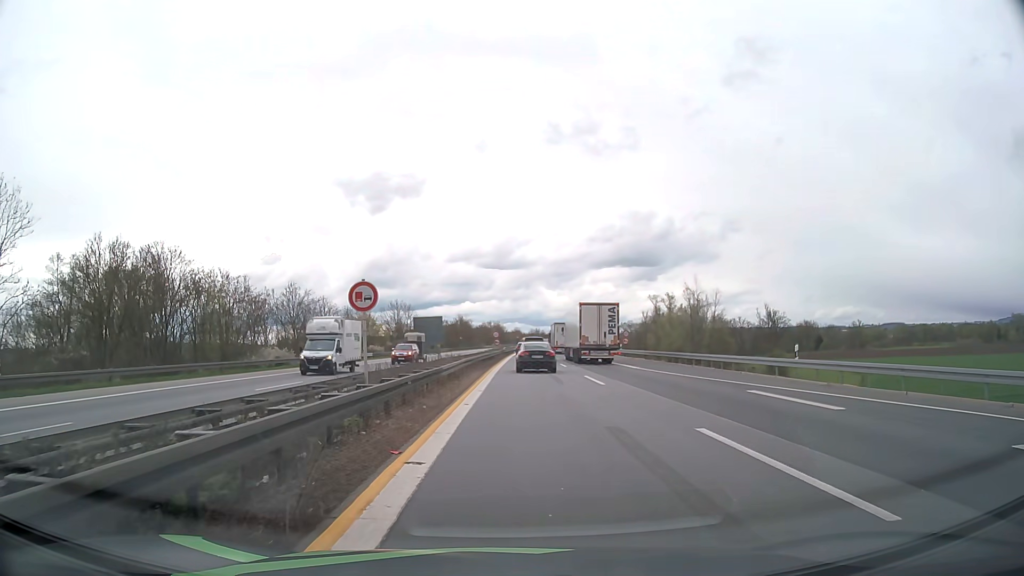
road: motorway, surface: asphalt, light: Day
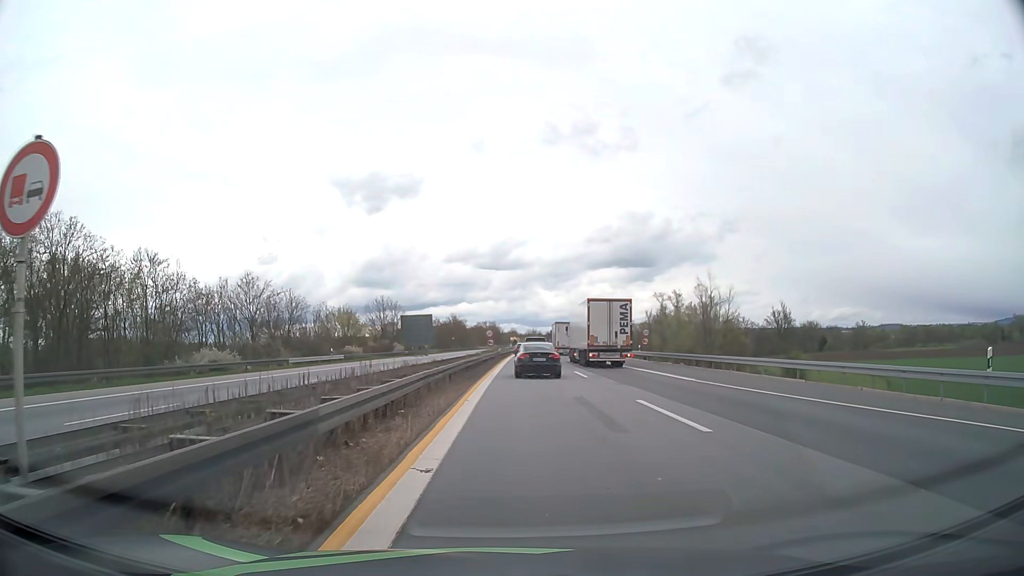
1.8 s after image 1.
(0.0, +12.3) m; 0°
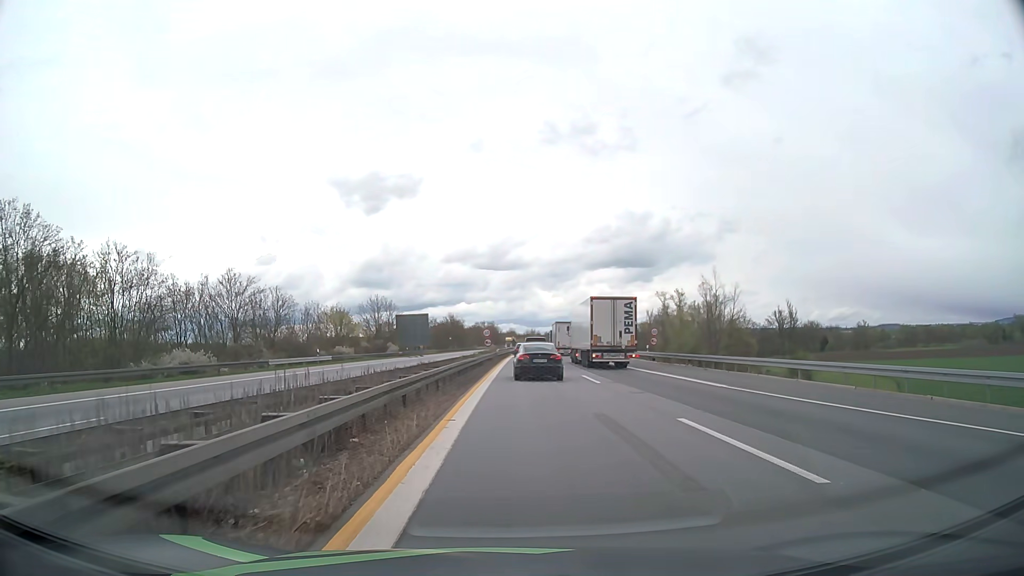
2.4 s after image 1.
(0.0, +4.2) m; 0°
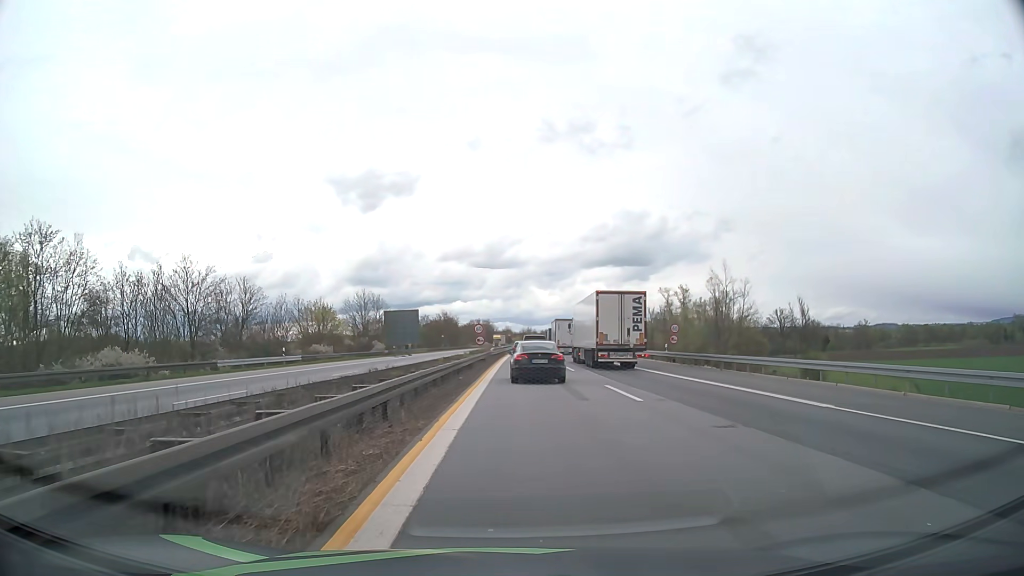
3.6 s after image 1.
(0.0, +8.2) m; 0°
(0, +10) (0, +20) (0, +30) (0, +40) (+1, +50) (+1, +60) (+1, +70) (+1, +80) (+2, +90) (+2, +100) m
